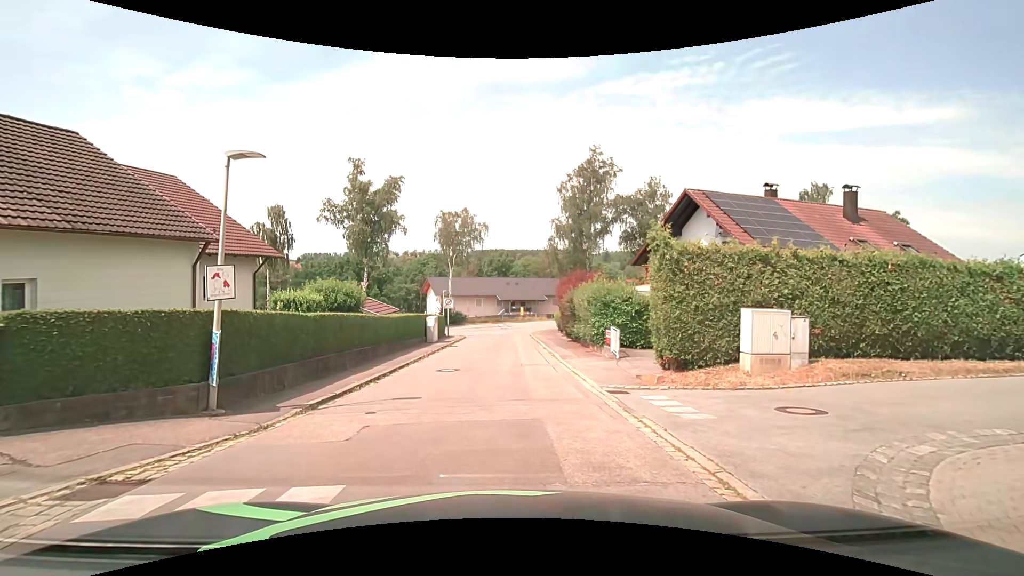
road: residential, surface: asphalt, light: Day
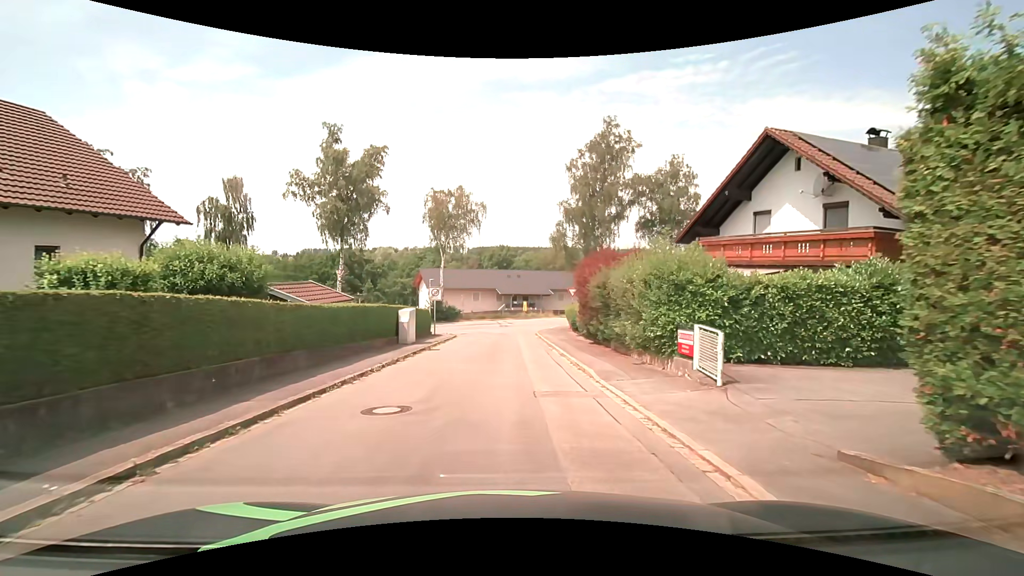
(+0.1, +8.3) m; +1°
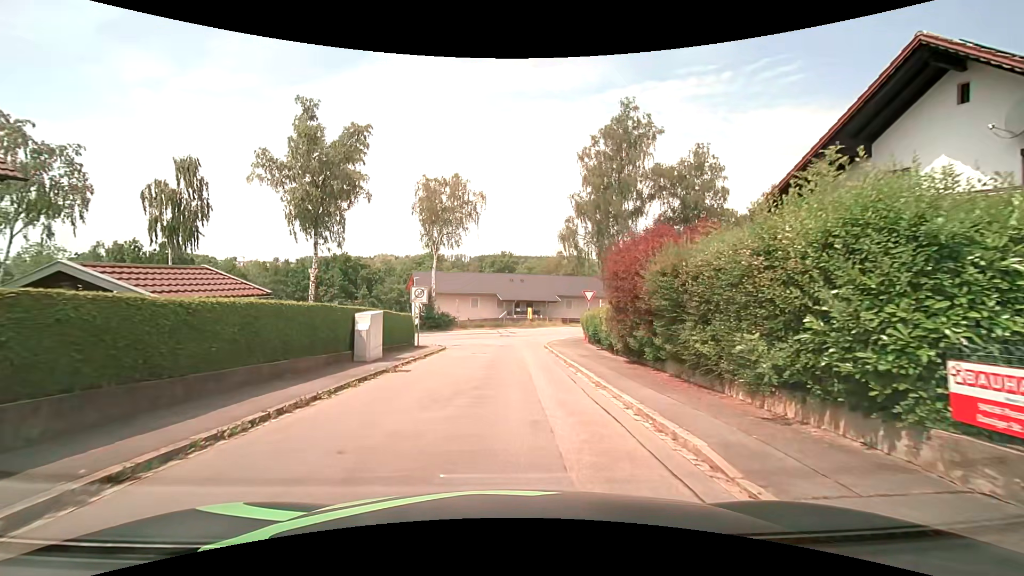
(-0.1, +6.9) m; -2°
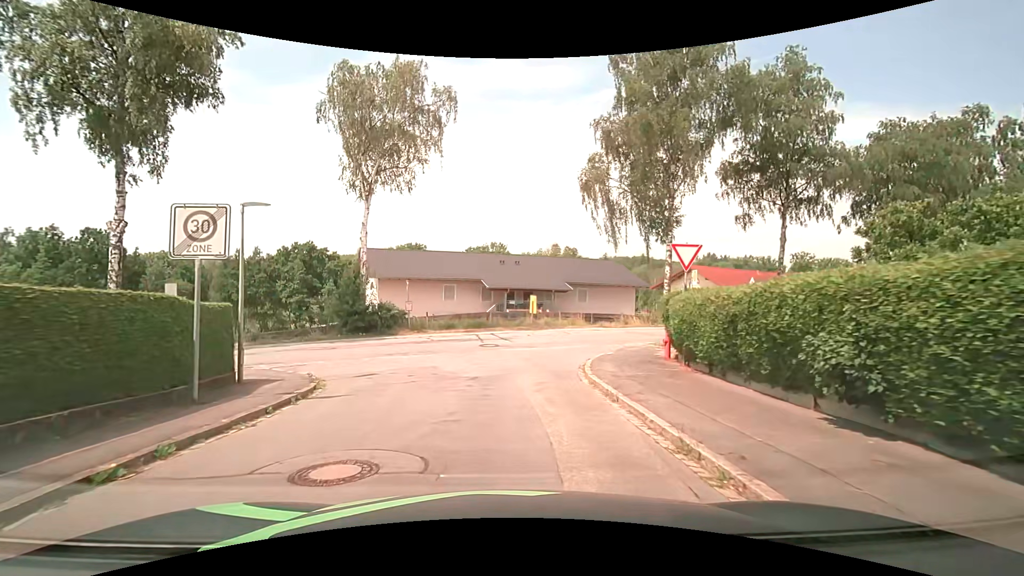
(+0.5, +18.4) m; +2°
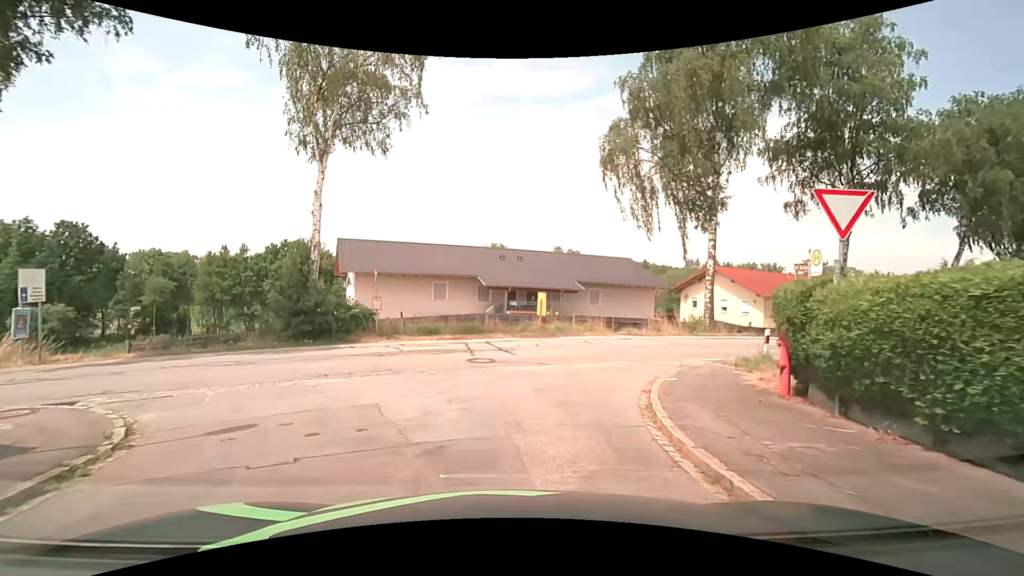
(0.0, +6.1) m; +1°
